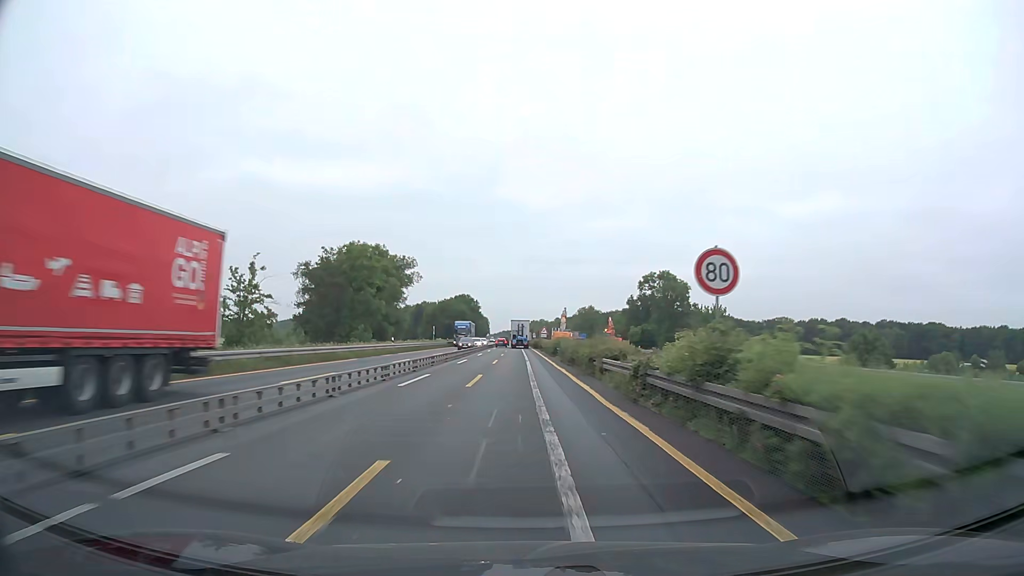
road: motorway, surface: asphalt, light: Day
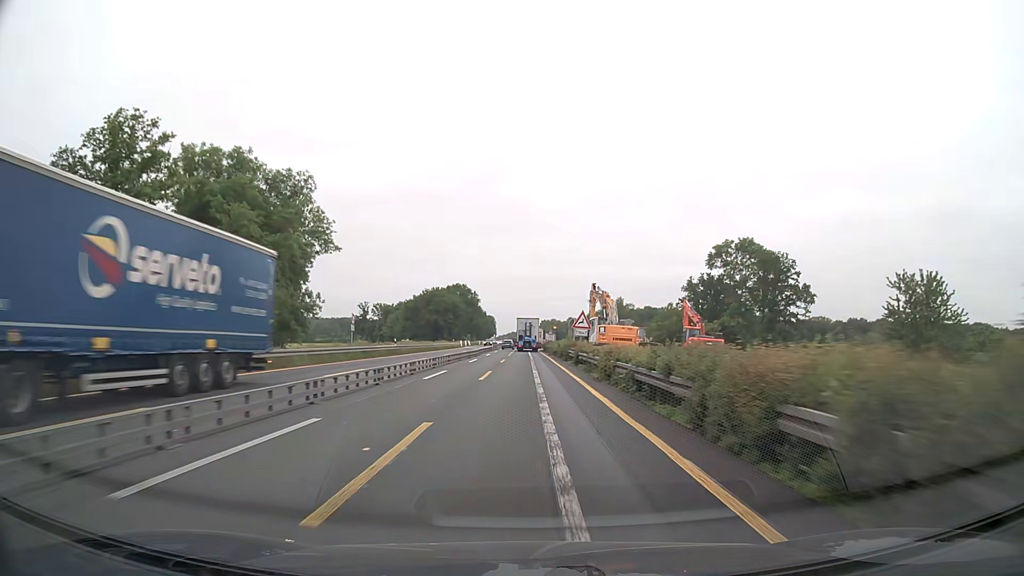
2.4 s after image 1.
(-0.4, +49.9) m; -1°
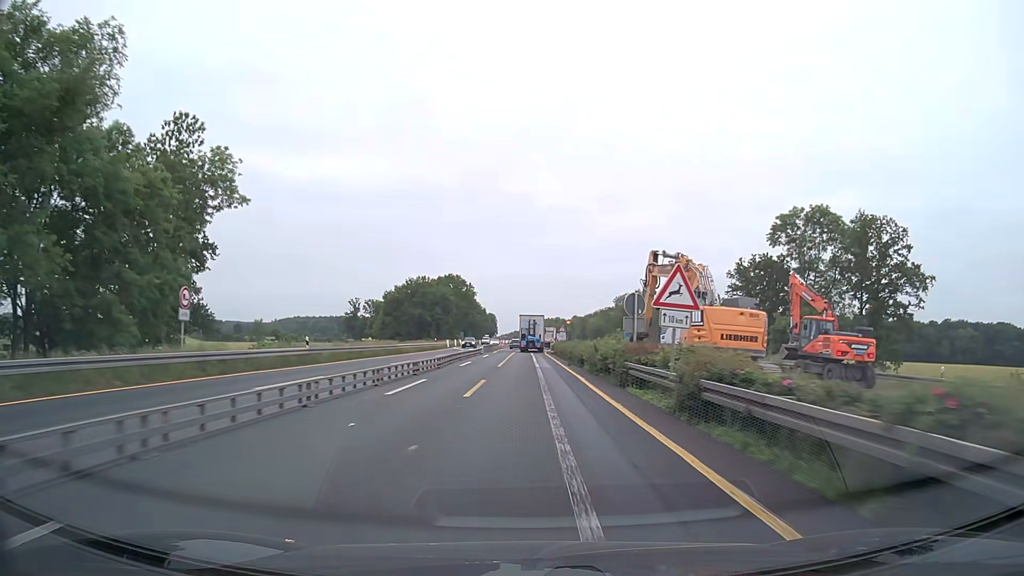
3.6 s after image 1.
(0.0, +25.0) m; 0°
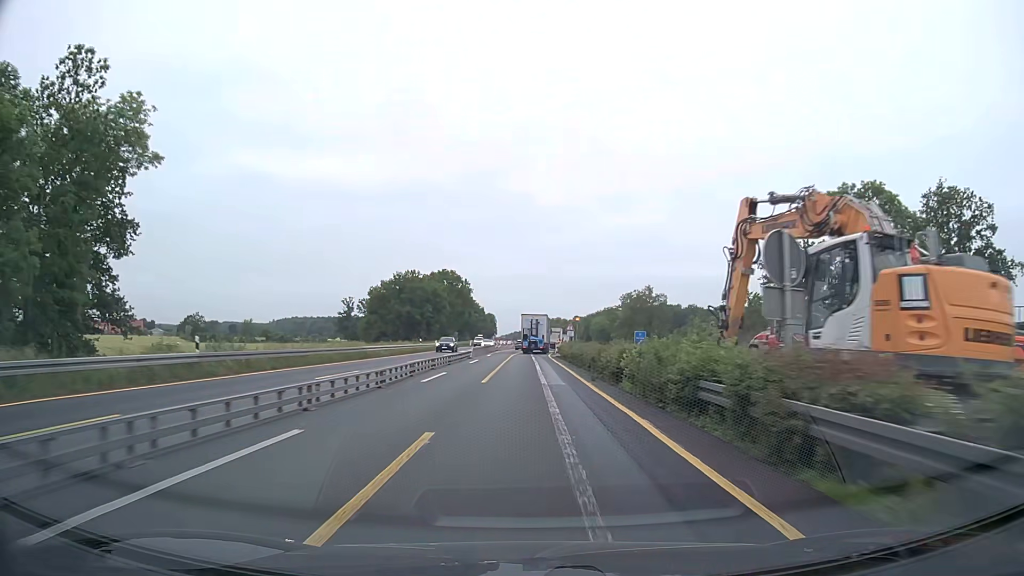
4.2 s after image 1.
(0.0, +12.5) m; 0°
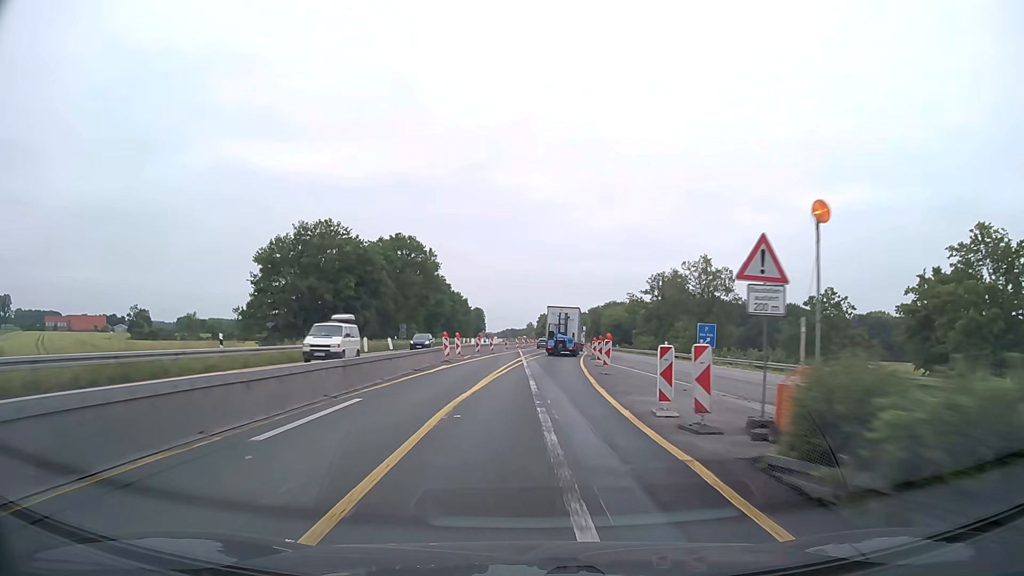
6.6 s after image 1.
(+0.1, +48.7) m; 0°
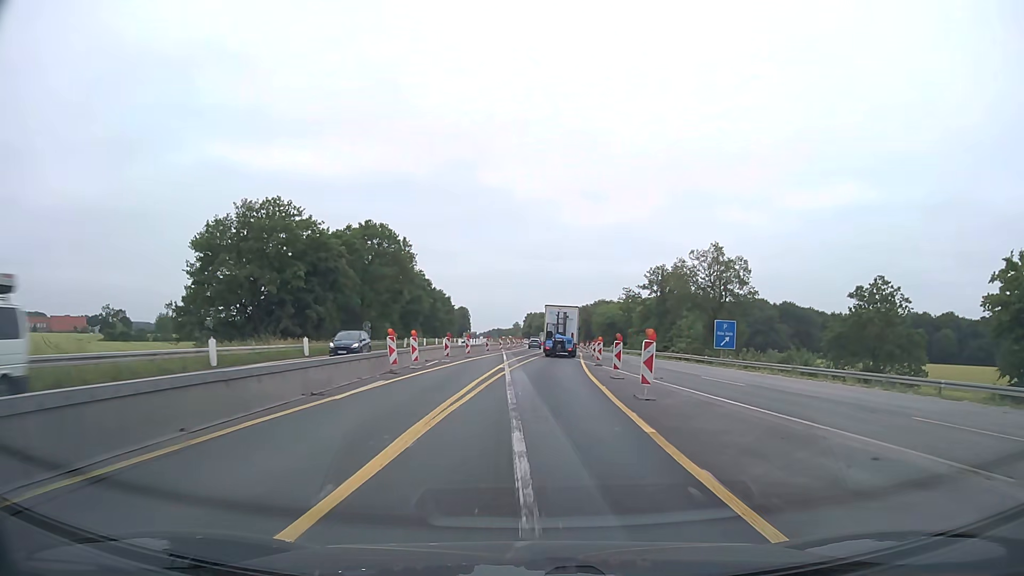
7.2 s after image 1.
(+0.1, +11.7) m; +1°
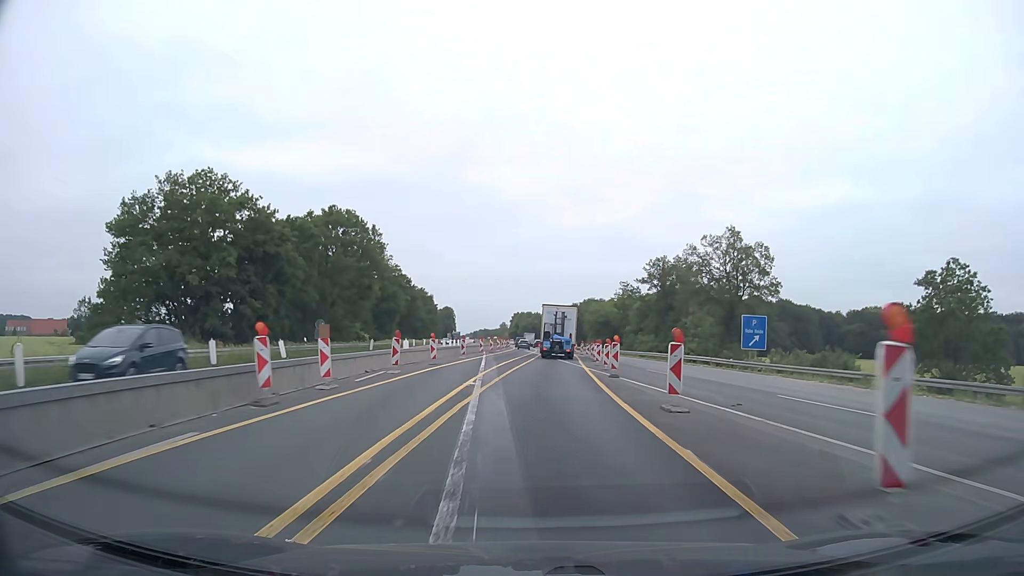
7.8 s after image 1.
(+0.1, +11.5) m; +1°
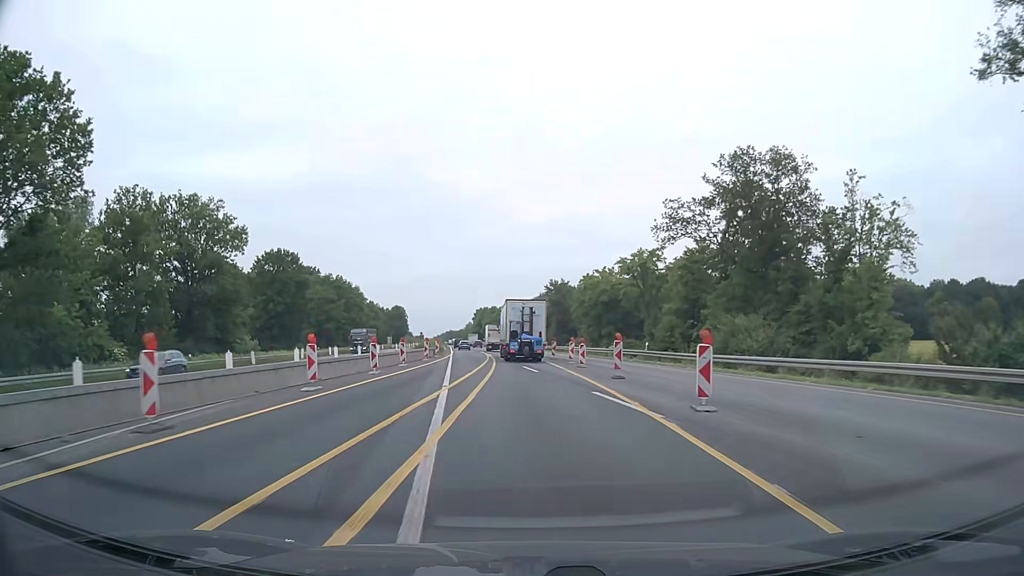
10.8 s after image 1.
(+2.1, +56.4) m; +3°
(0, +10) (0, +20) (0, +30) (-1, +40) (-1, +50) (-2, +60) (-2, +70) (-3, +80) (-4, +90) (-5, +100) m
